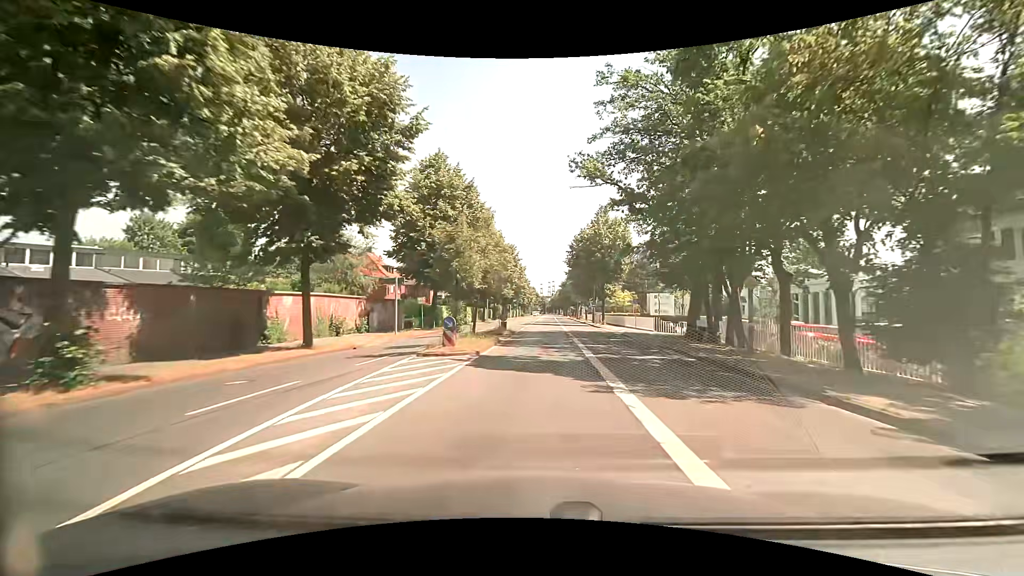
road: secondary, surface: asphalt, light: Day
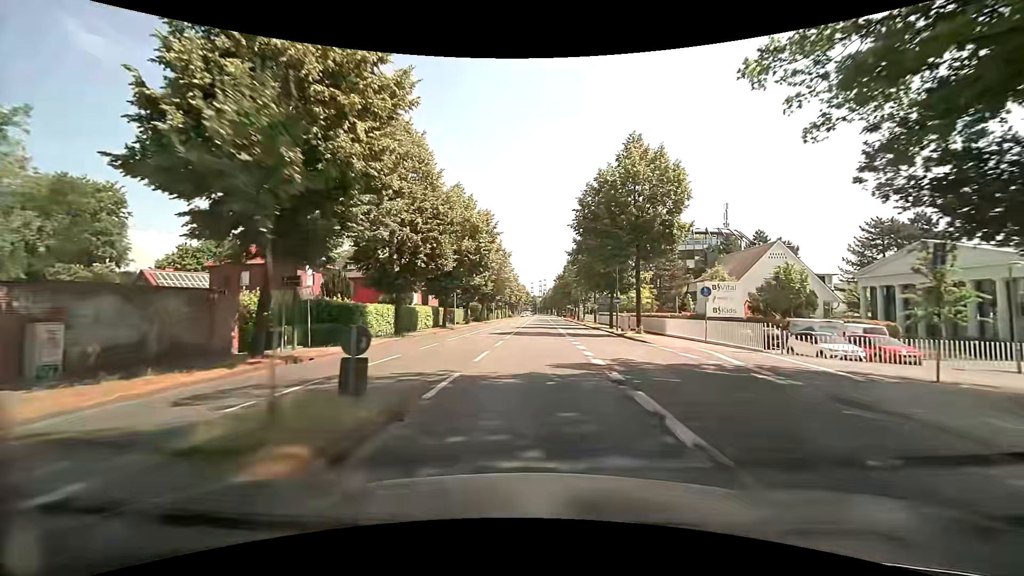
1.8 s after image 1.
(+0.2, +24.1) m; +1°
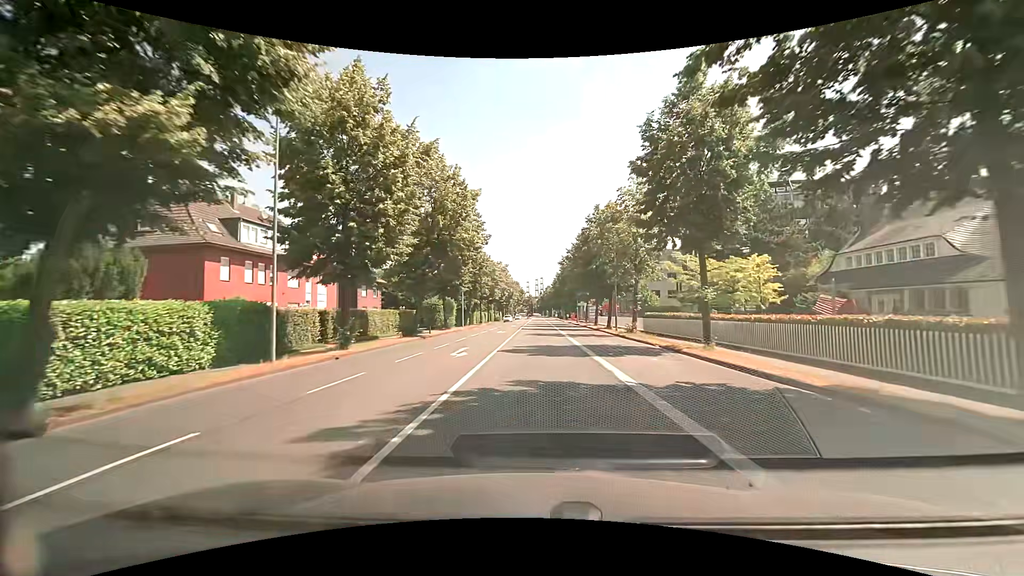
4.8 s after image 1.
(0.0, +38.8) m; 0°
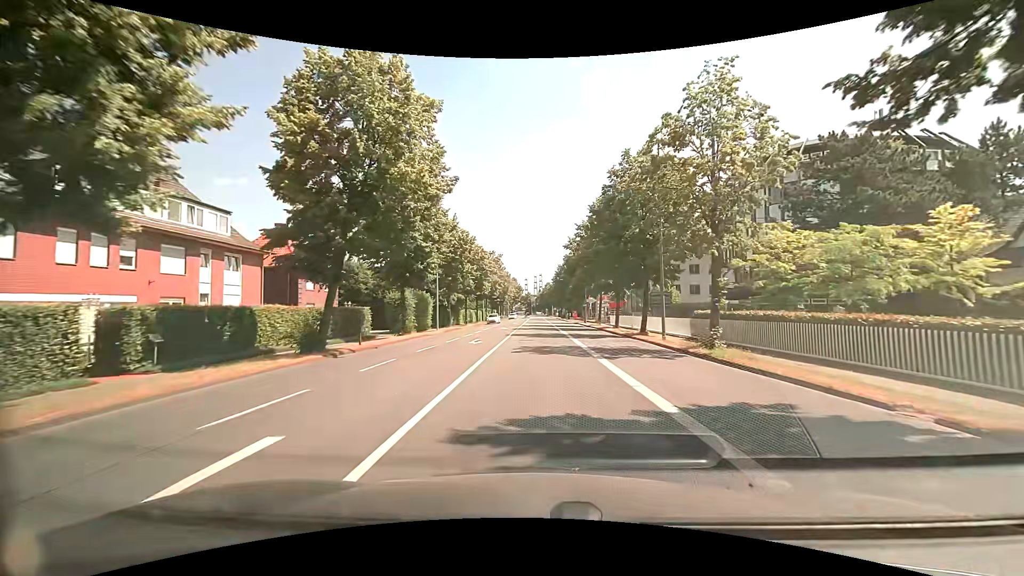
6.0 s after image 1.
(0.0, +15.3) m; 0°
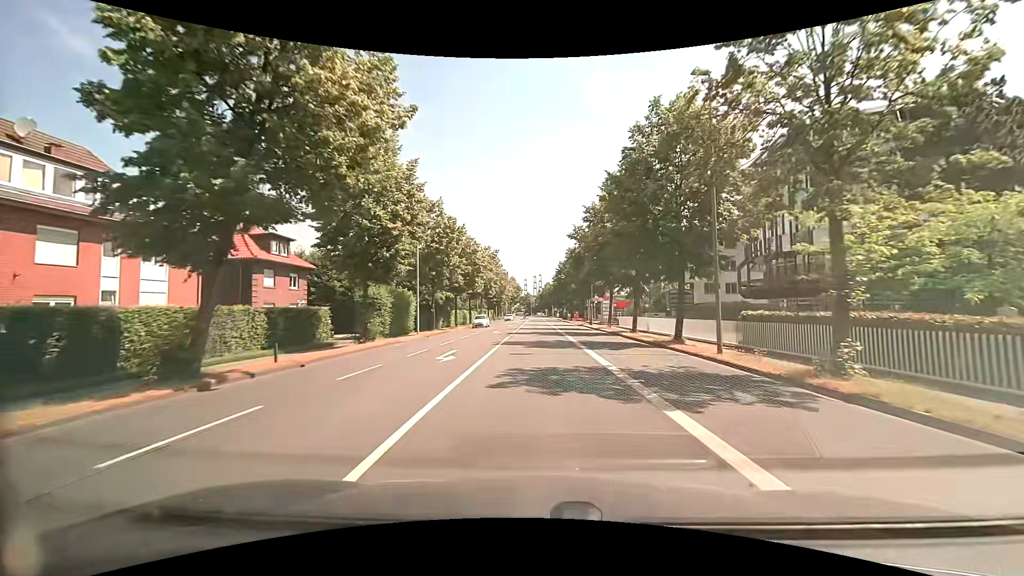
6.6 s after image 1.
(0.0, +7.7) m; 0°
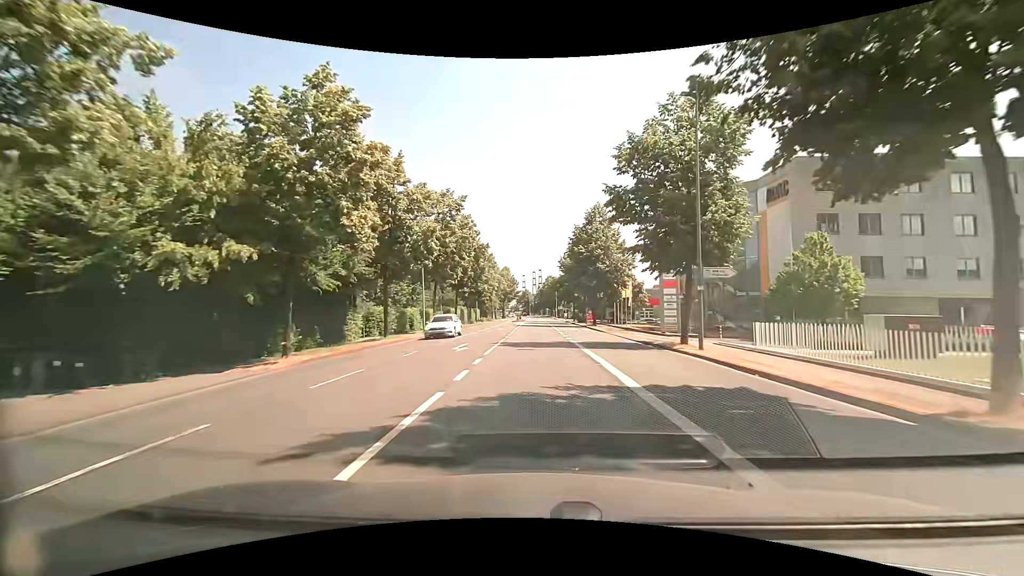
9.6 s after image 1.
(+0.2, +38.1) m; 0°
(0, +10) (0, +20) (0, +30) (0, +40) (0, +50) (0, +60) (0, +70) (0, +80) (0, +90) (0, +100) m
